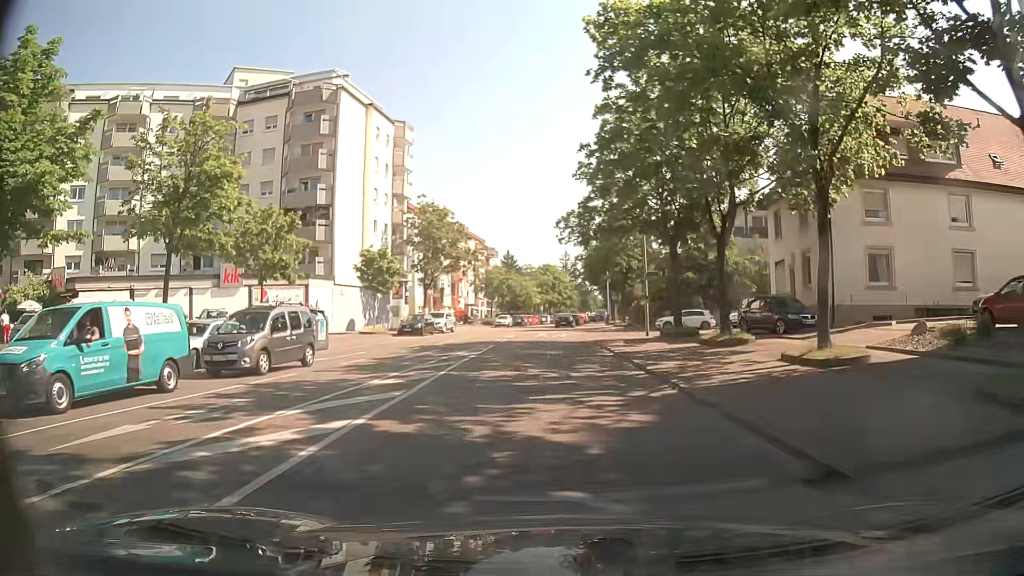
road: residential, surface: asphalt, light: Day
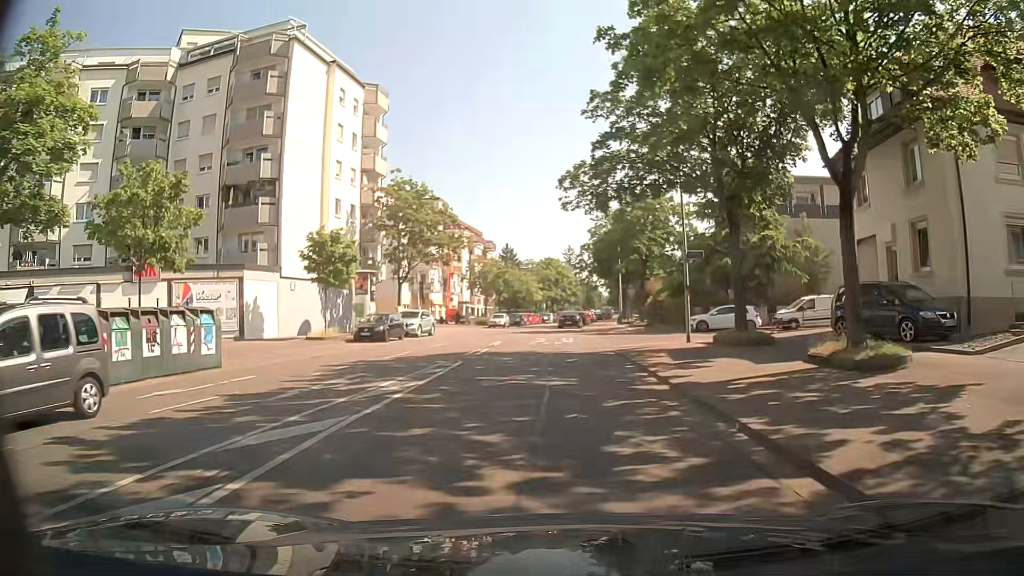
(0.0, +10.4) m; 0°
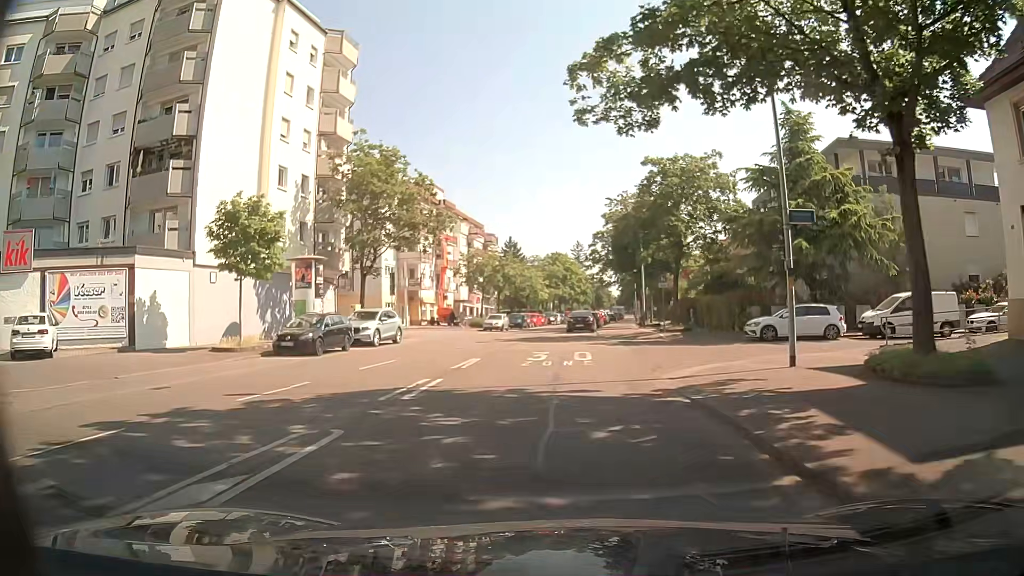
(0.0, +10.8) m; 0°
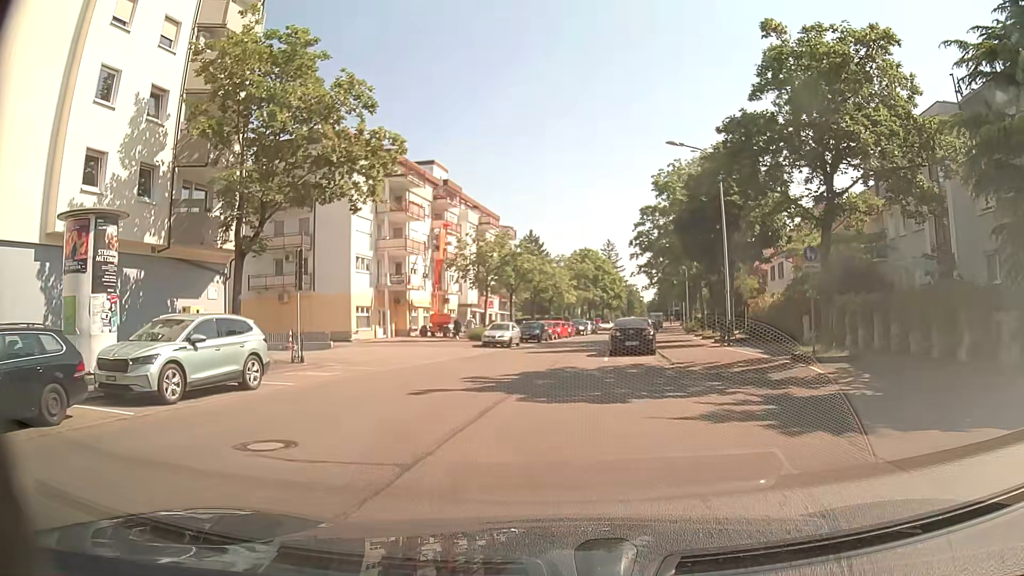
(-0.5, +17.3) m; -4°
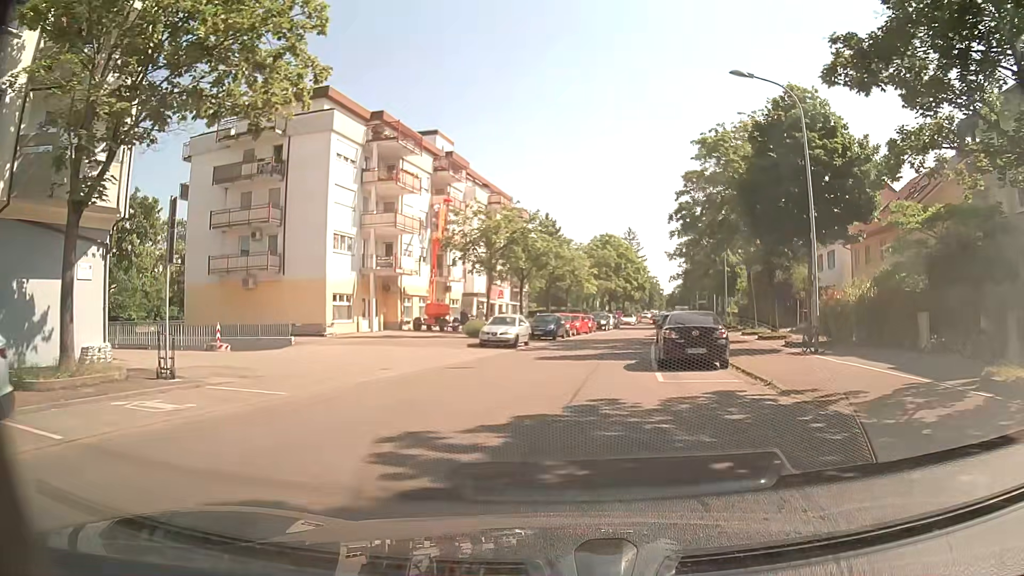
(-0.1, +8.8) m; -1°
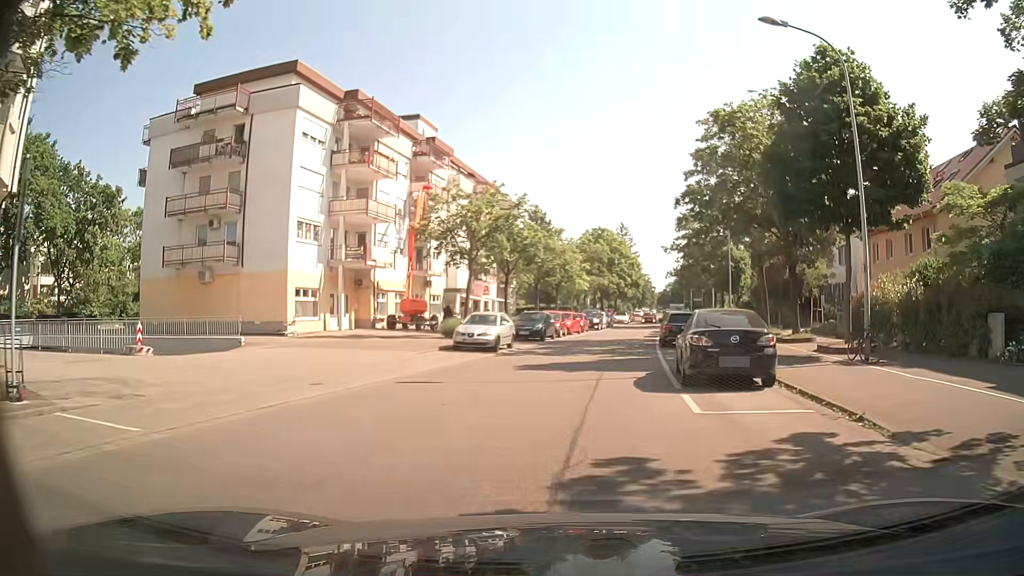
(0.0, +4.5) m; 0°
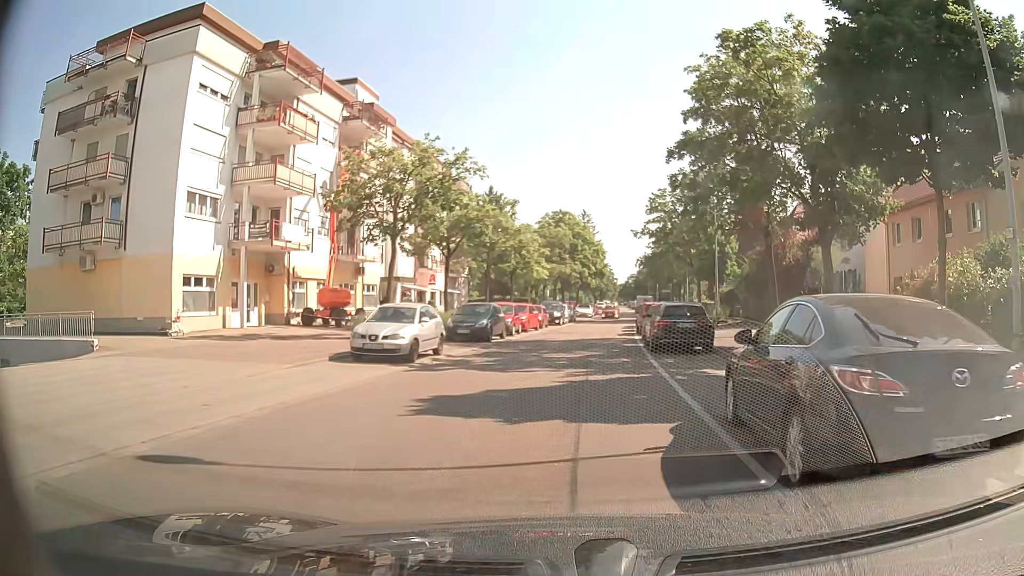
(+0.4, +7.7) m; +4°
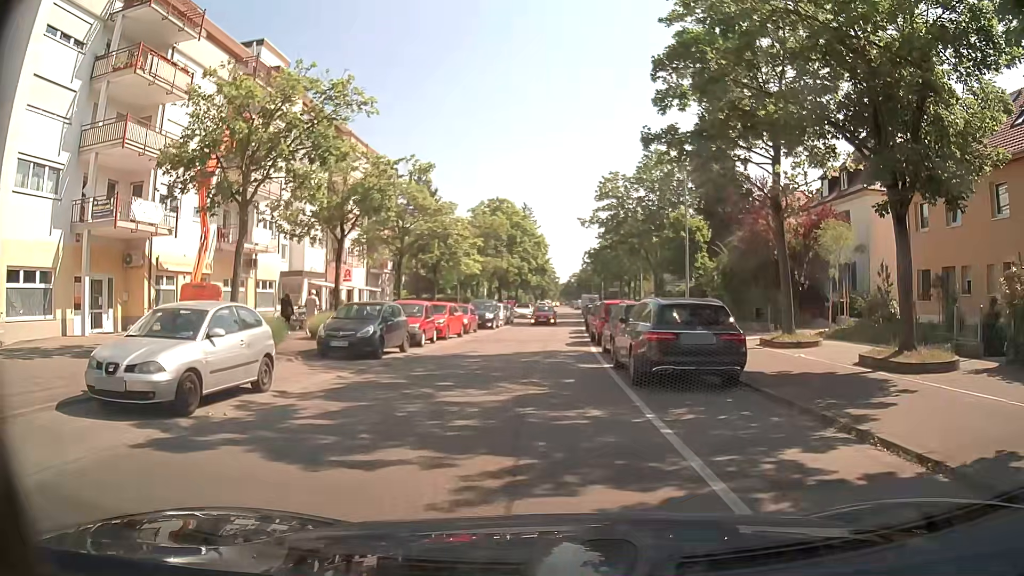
(+0.4, +8.0) m; +5°
